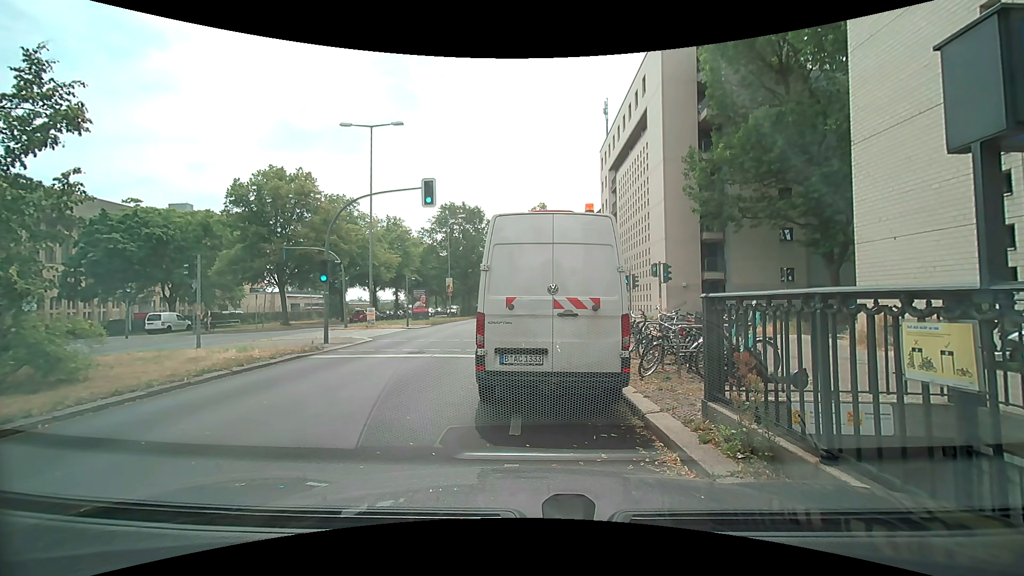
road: primary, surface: asphalt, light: Day
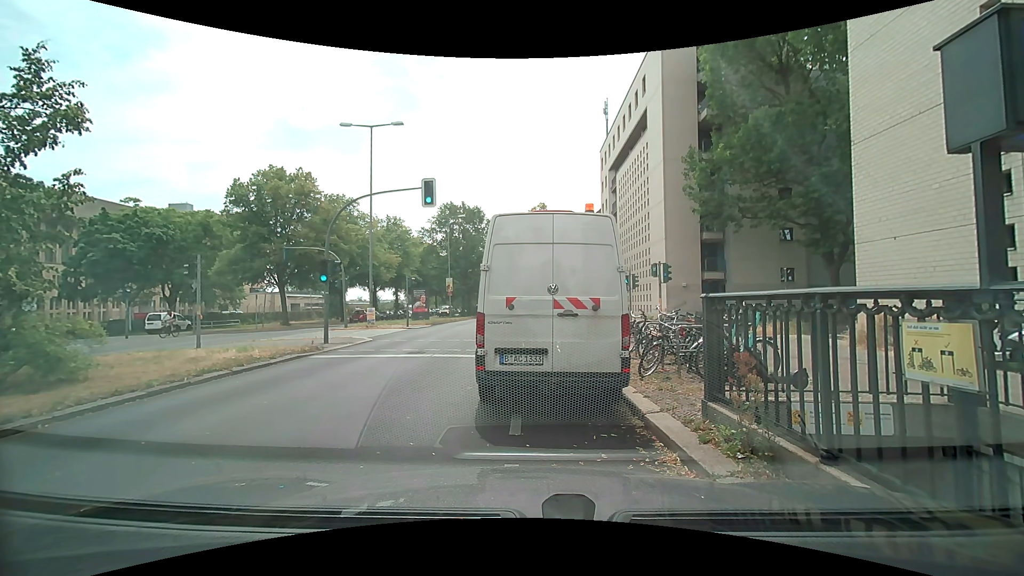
(0.0, 0.0) m; 0°
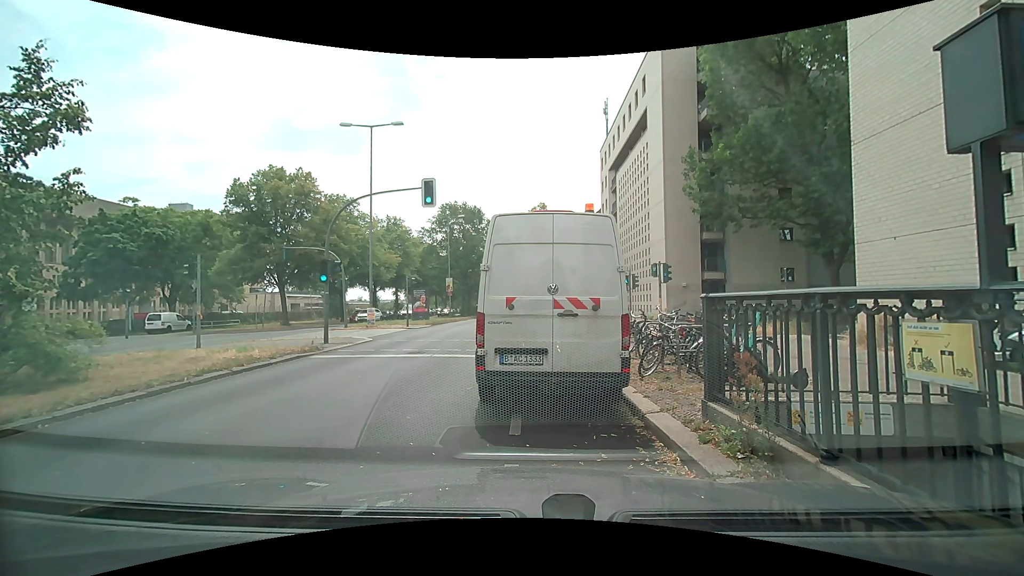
(0.0, 0.0) m; 0°
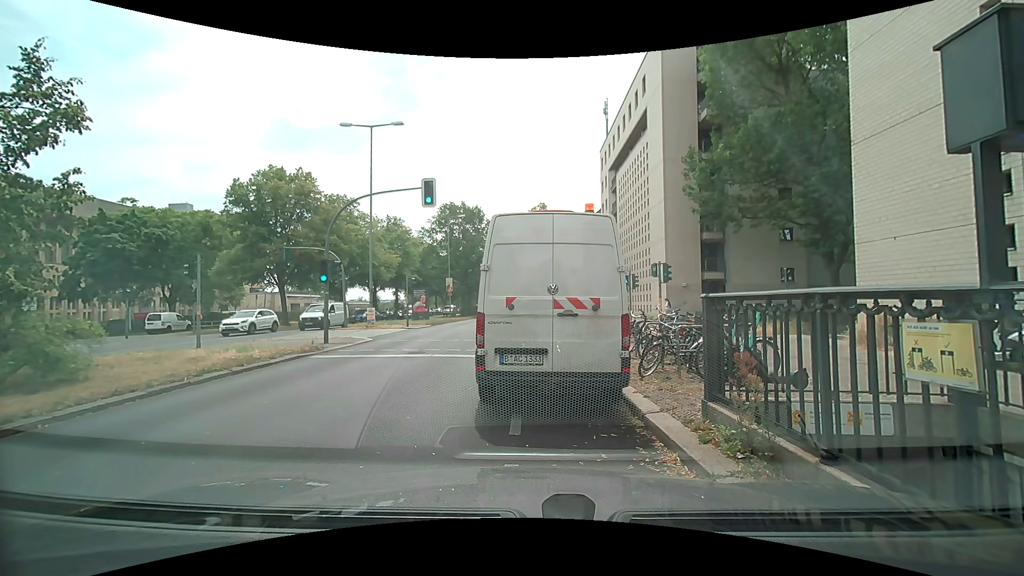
(0.0, 0.0) m; 0°
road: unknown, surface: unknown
